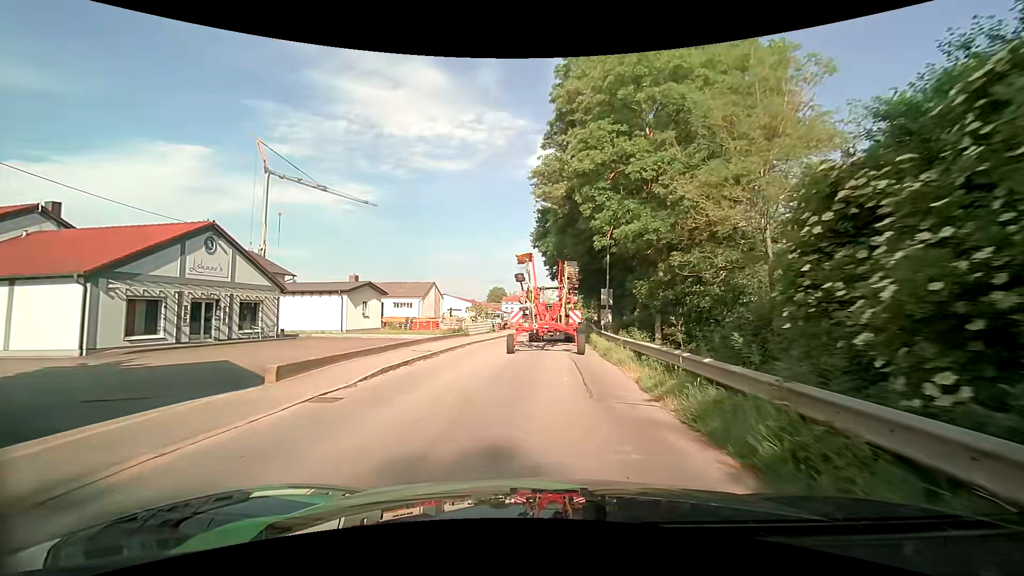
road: secondary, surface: asphalt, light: Day
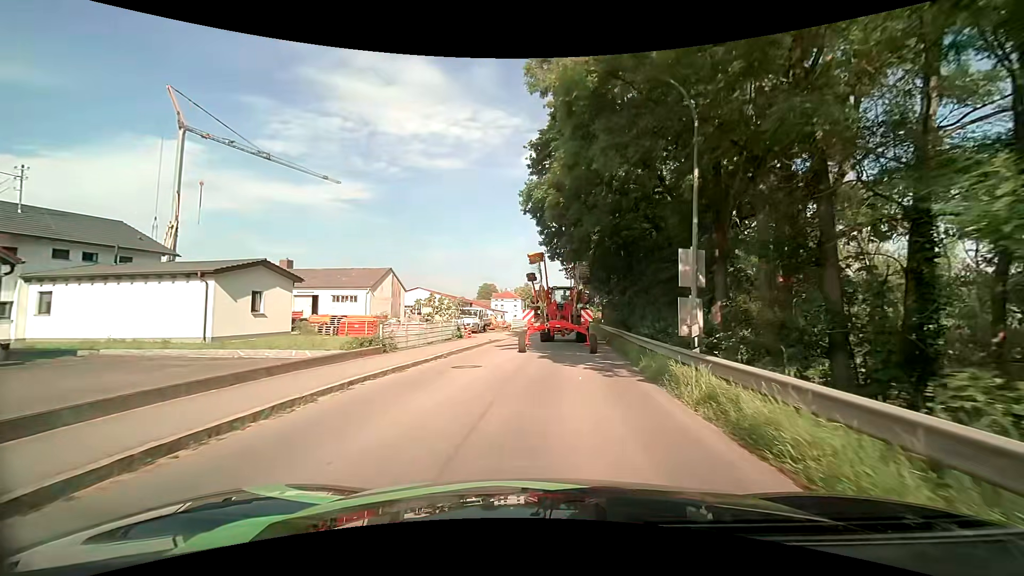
(+0.5, +15.9) m; +2°
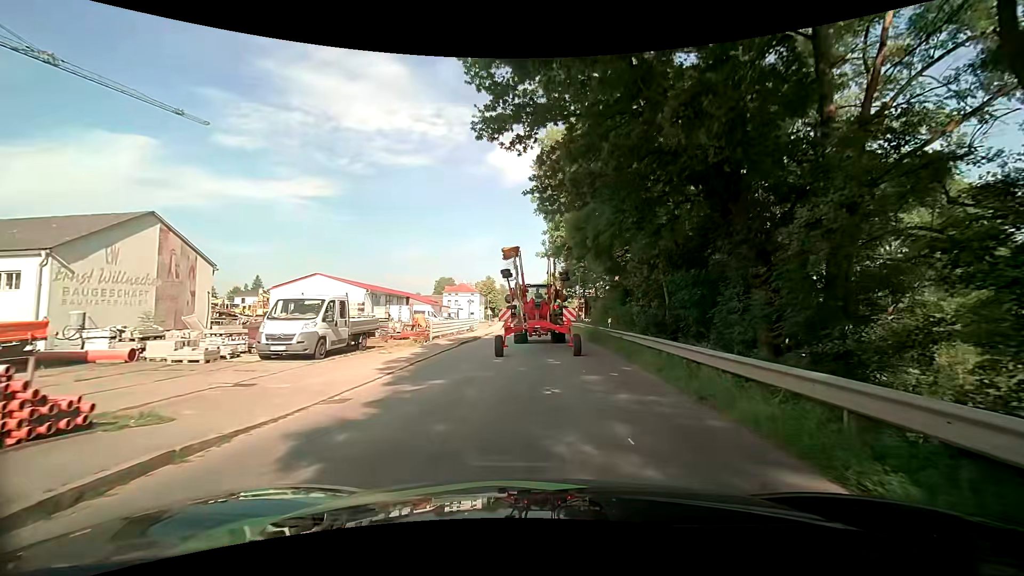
(+1.1, +24.7) m; +4°
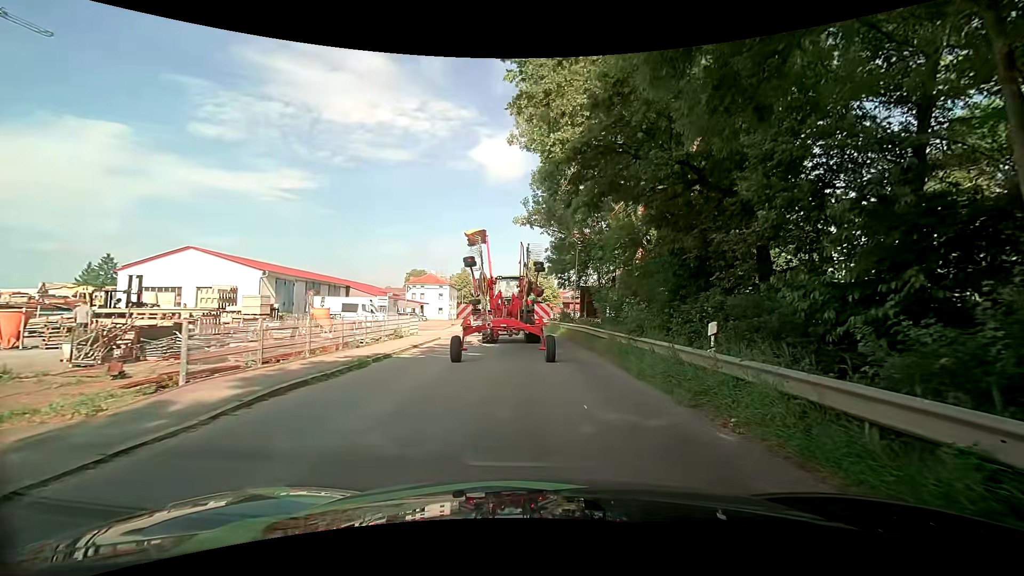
(+0.2, +16.5) m; +3°
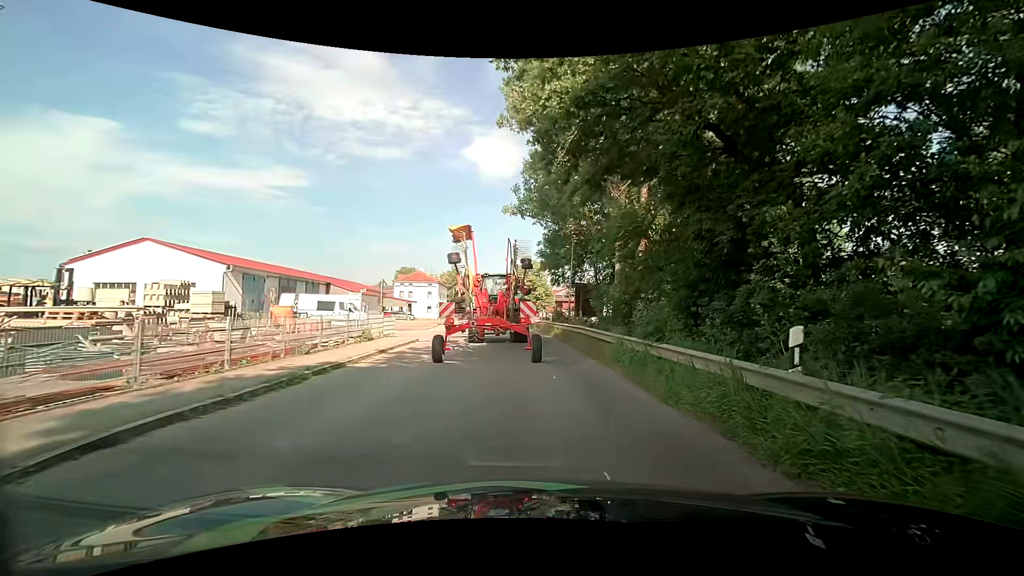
(0.0, +3.0) m; +1°
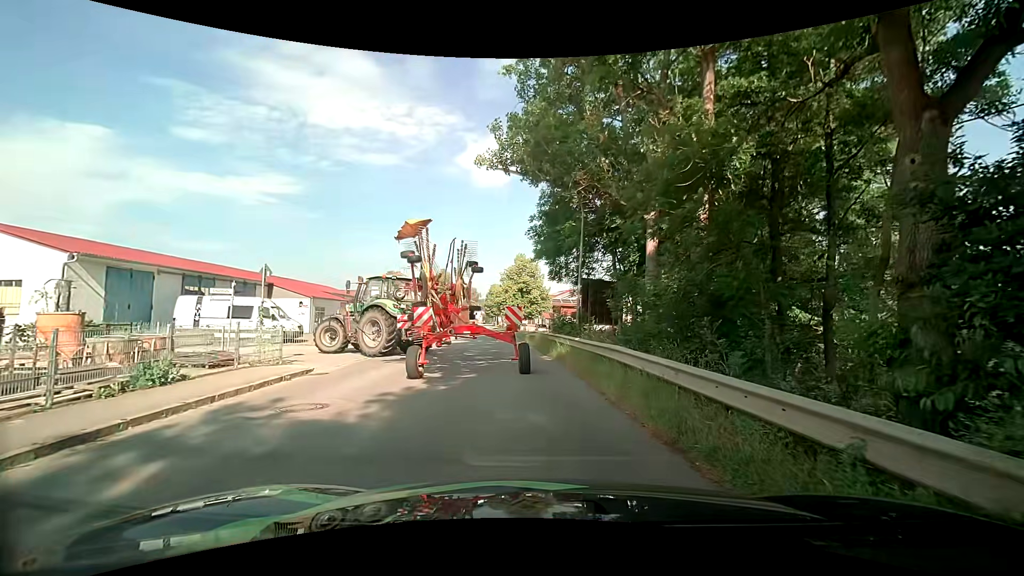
(0.0, +10.5) m; +1°
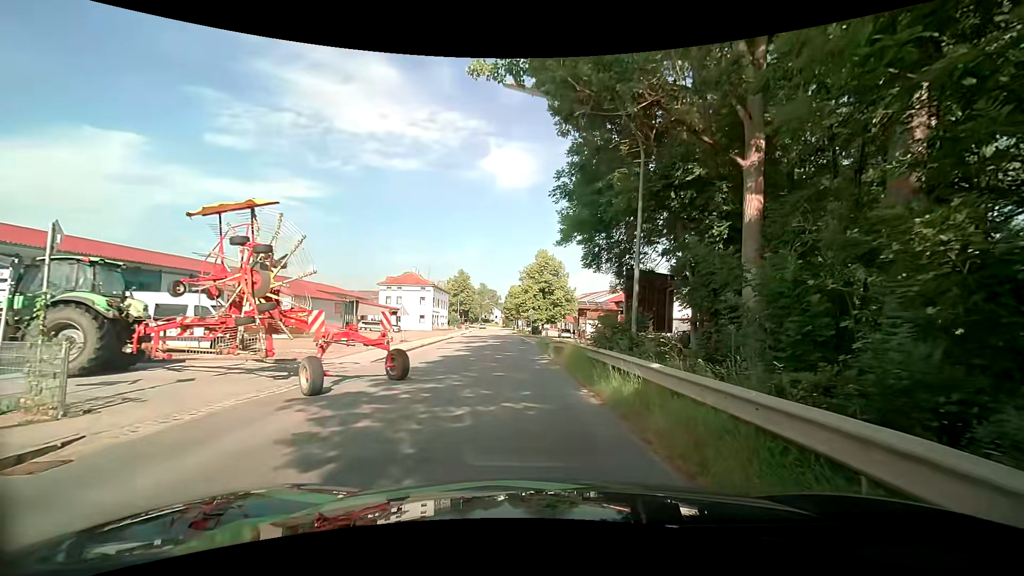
(-0.3, +7.9) m; -3°
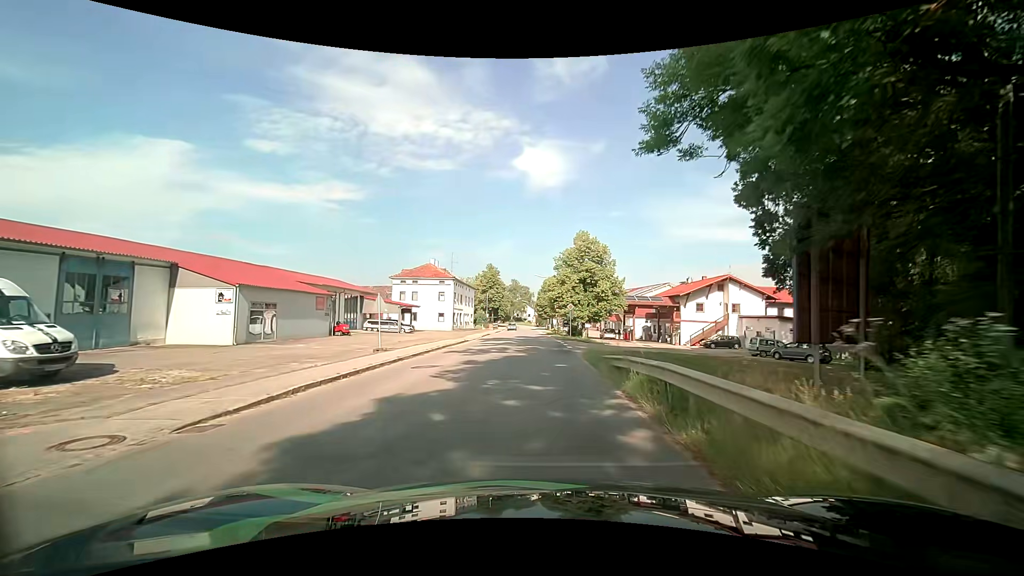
(-0.5, +11.9) m; -4°
(0, +10) (0, +20) (0, +30) (0, +40) (-1, +50) (-1, +60) (-1, +70) (-2, +80) (-2, +90) (-3, +100) m
